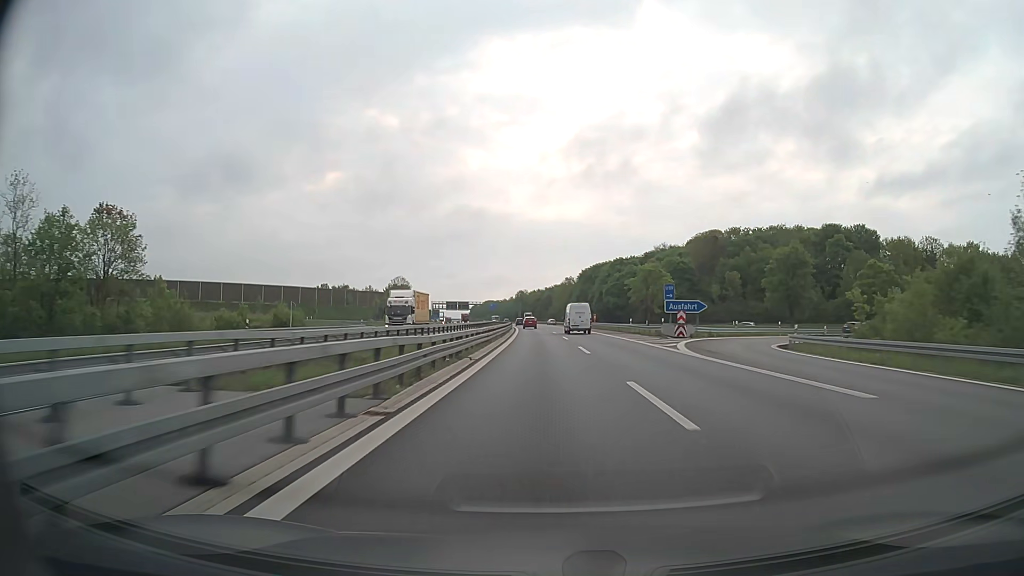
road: motorway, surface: asphalt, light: Day
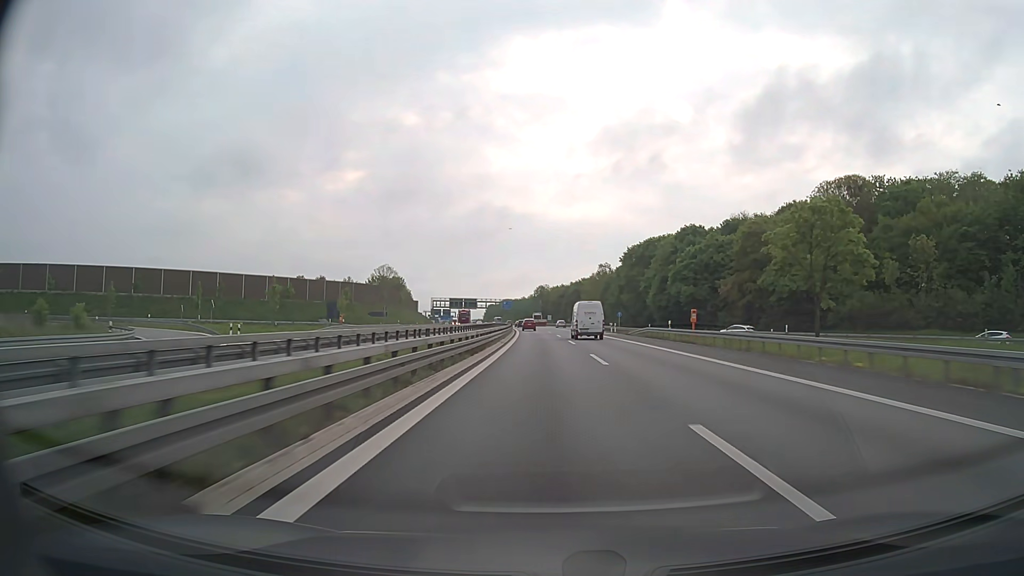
(-1.0, +60.1) m; -2°
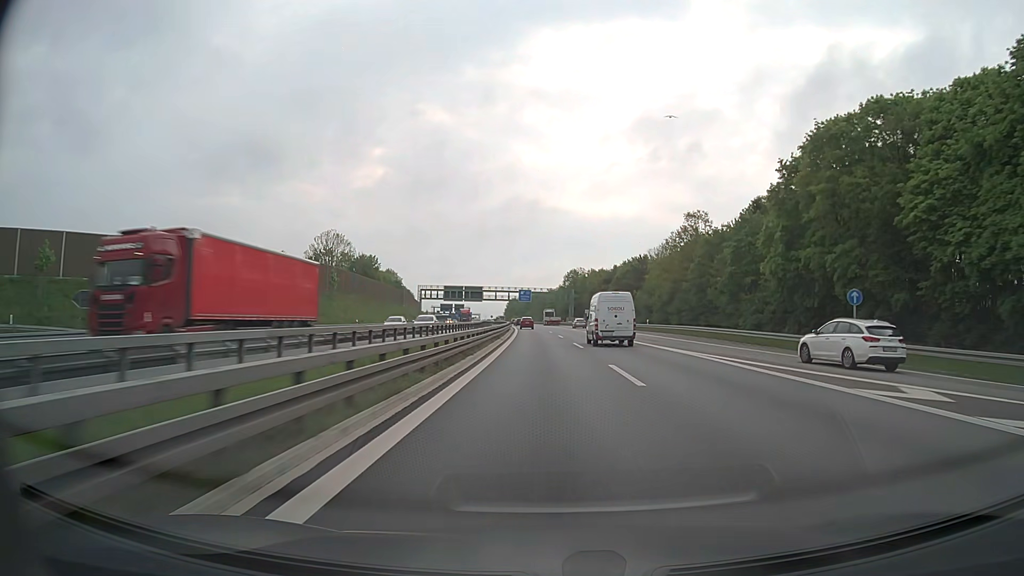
(-1.6, +79.4) m; -2°
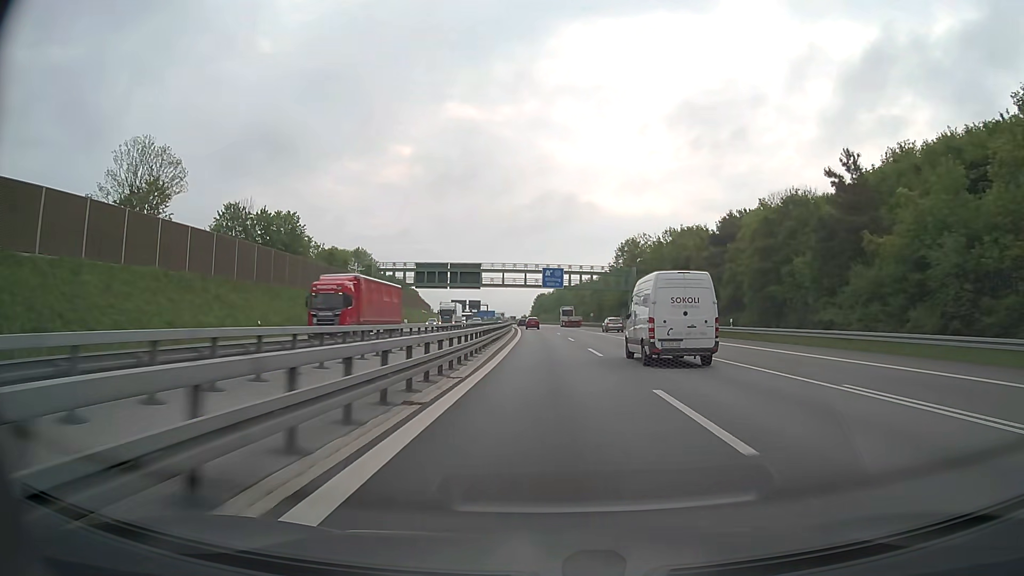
(-1.9, +78.8) m; -3°
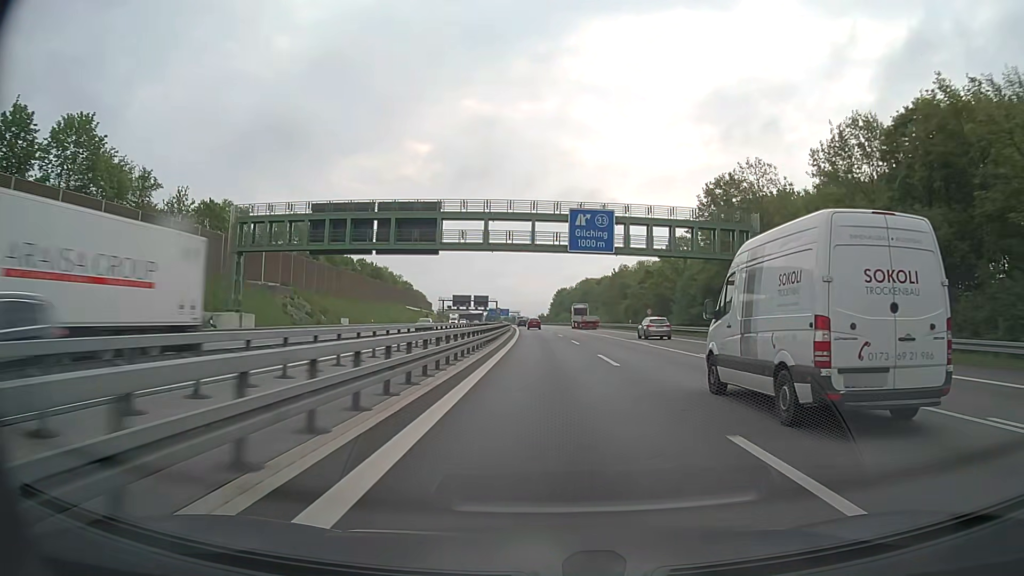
(-0.9, +59.0) m; -2°
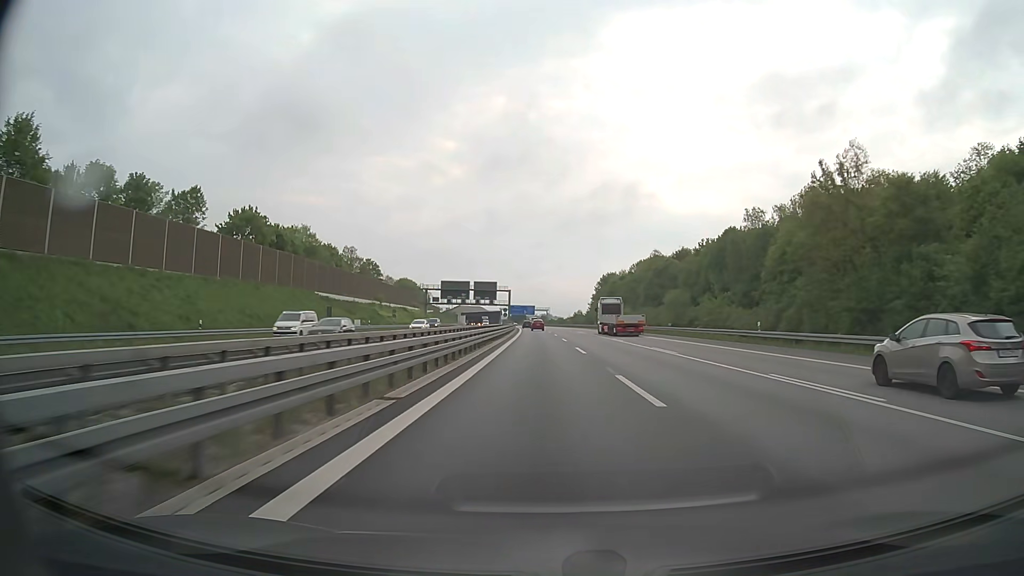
(-2.4, +98.7) m; -3°
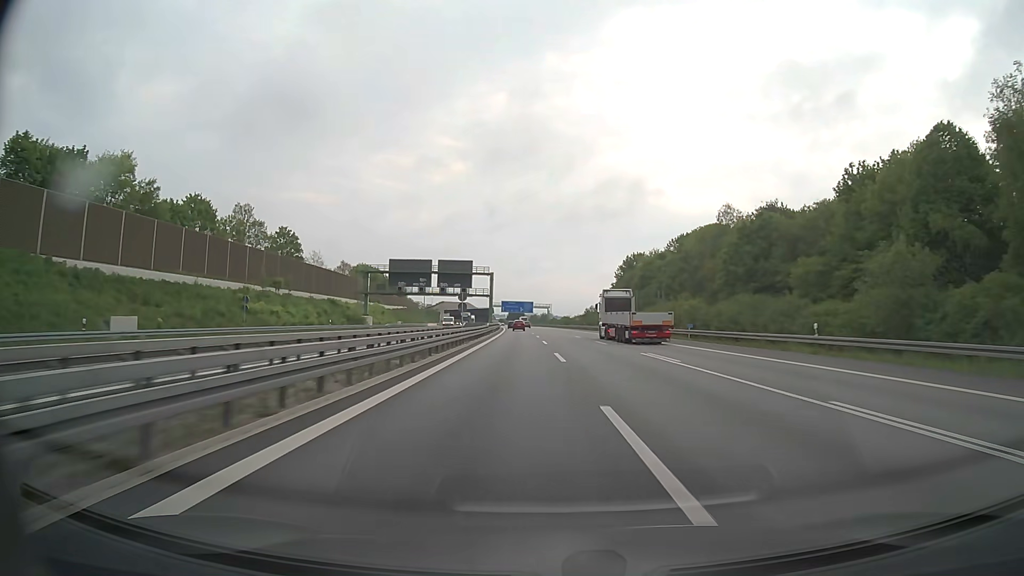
(-0.1, +59.8) m; 0°
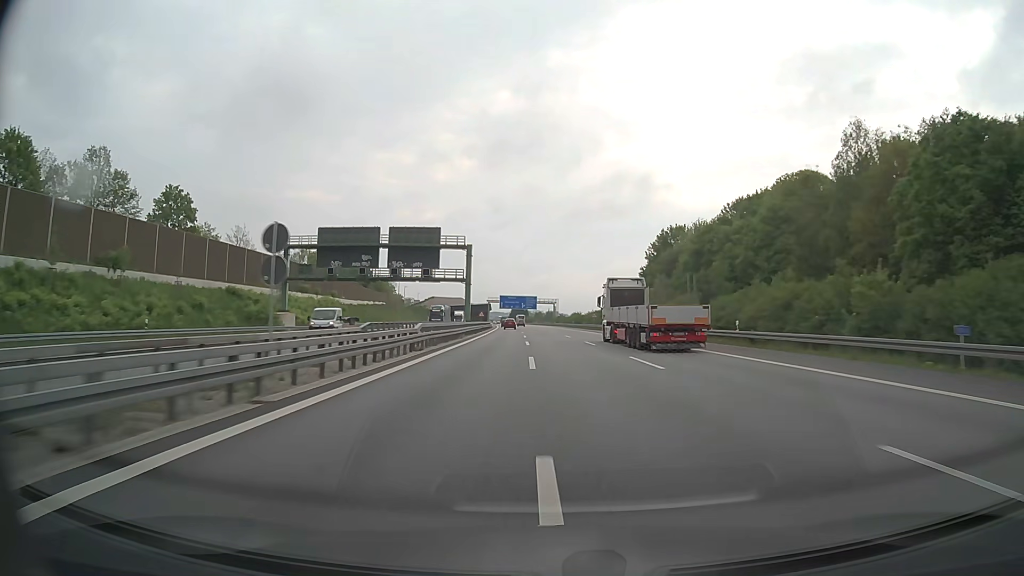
(-0.2, +39.9) m; -1°
(0, +10) (0, +20) (0, +30) (0, +40) (0, +50) (-1, +60) (-1, +70) (-1, +80) (-2, +90) (-2, +100) m
